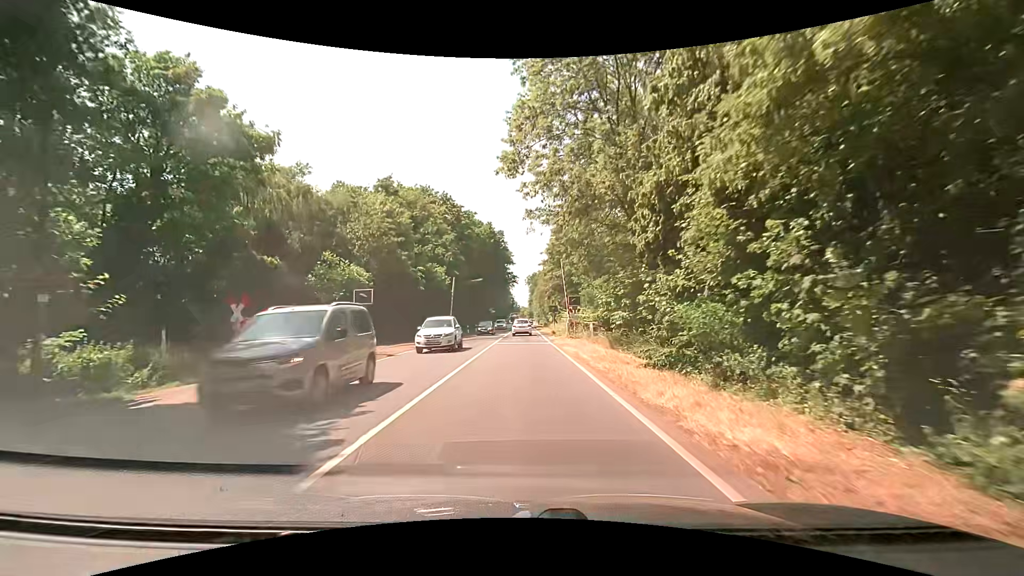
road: secondary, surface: asphalt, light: Day
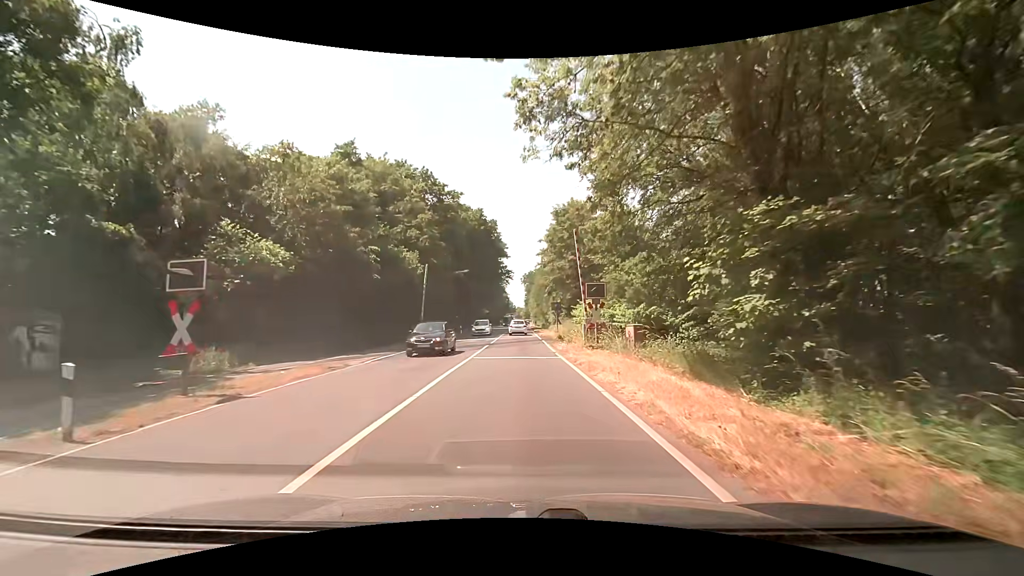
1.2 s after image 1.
(+0.2, +11.7) m; +1°
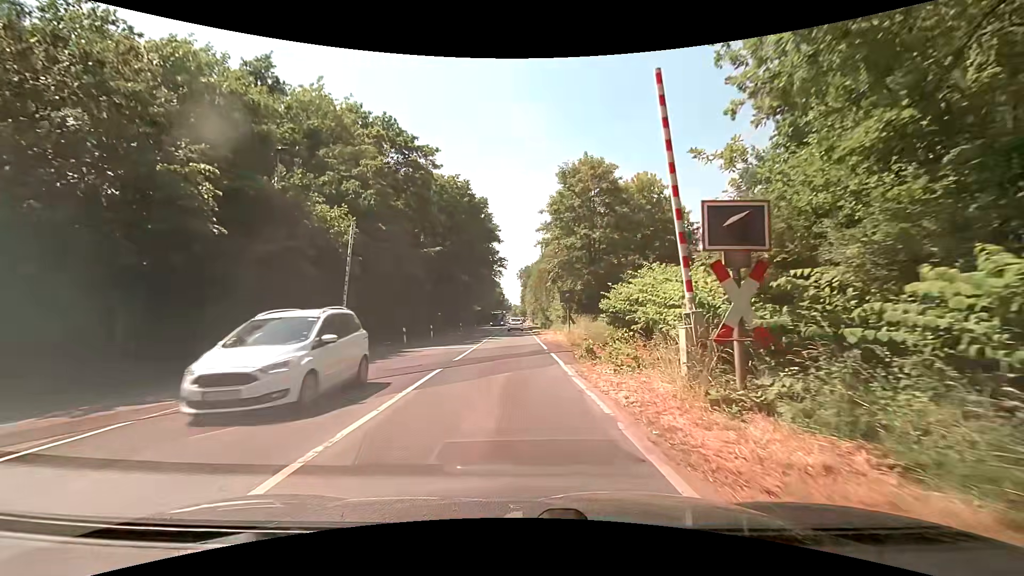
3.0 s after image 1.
(0.0, +15.0) m; 0°
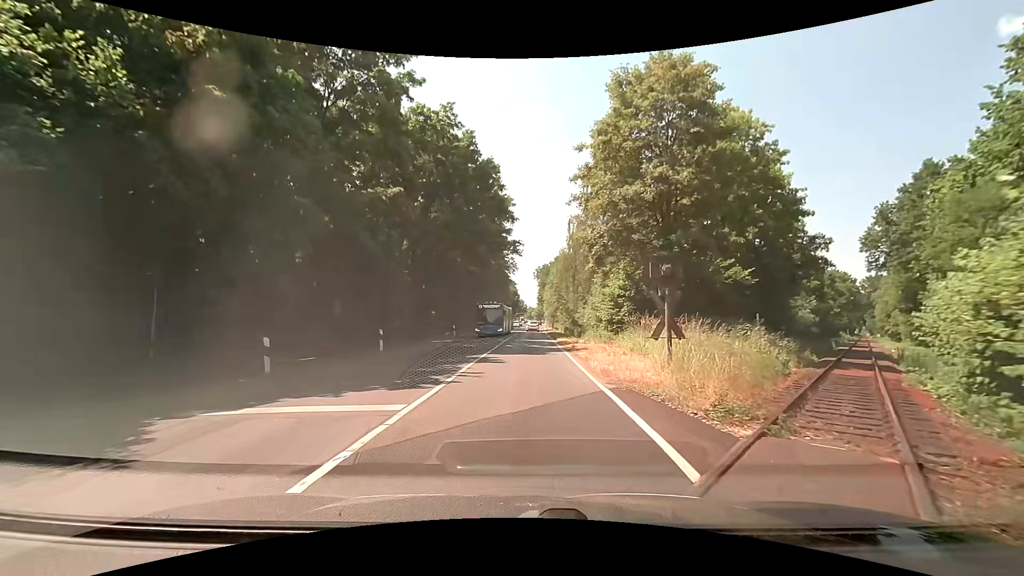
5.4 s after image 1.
(-0.4, +17.8) m; -3°
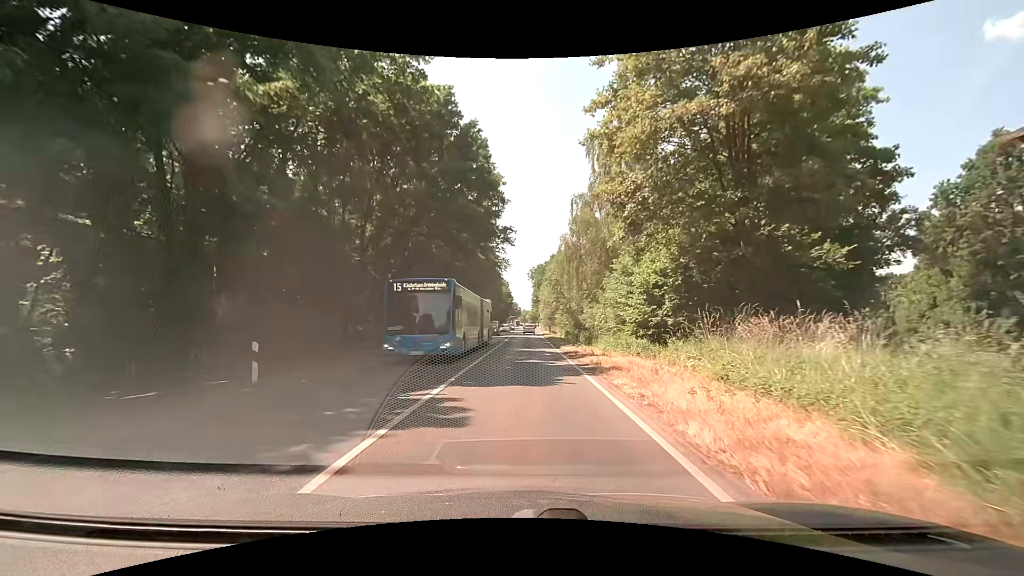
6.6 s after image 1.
(+0.2, +9.8) m; +4°
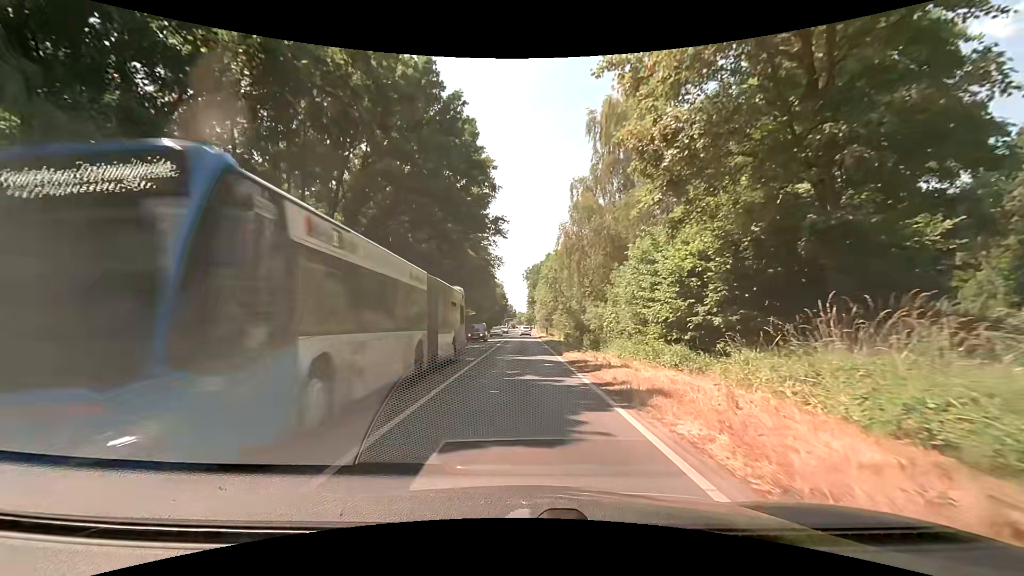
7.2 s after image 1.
(-0.1, +5.4) m; -1°
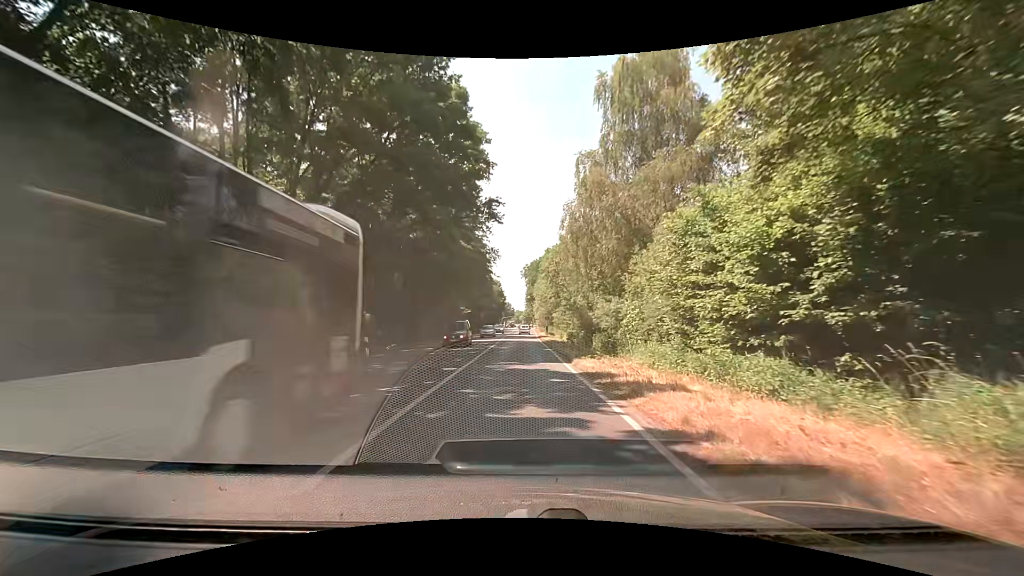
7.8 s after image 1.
(-0.1, +5.6) m; 0°
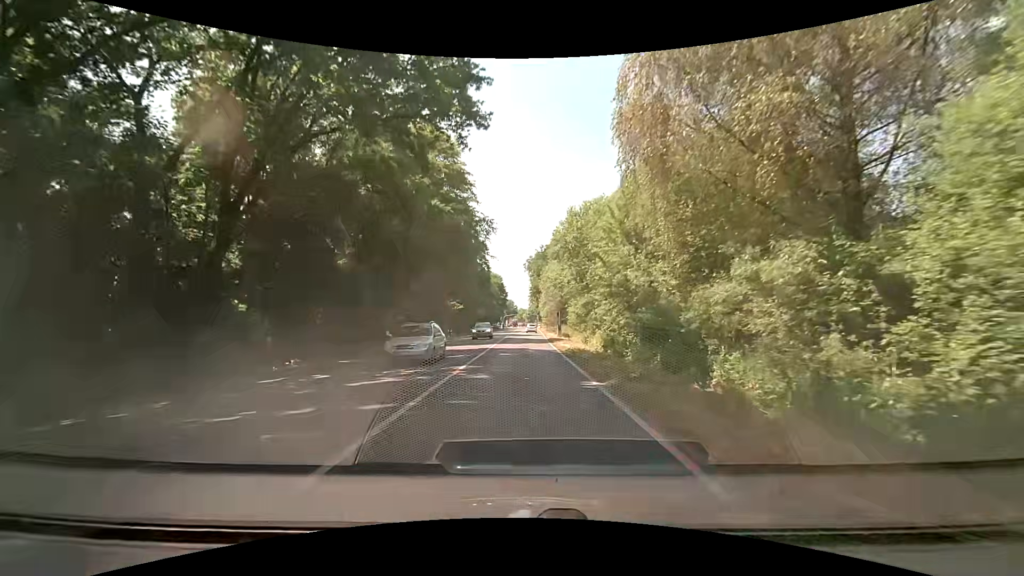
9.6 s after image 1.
(-0.1, +18.0) m; -1°
(0, +10) (0, +20) (0, +30) (0, +40) (+1, +50) (+1, +60) (+1, +70) (+2, +80) (+2, +90) (+2, +100) m
